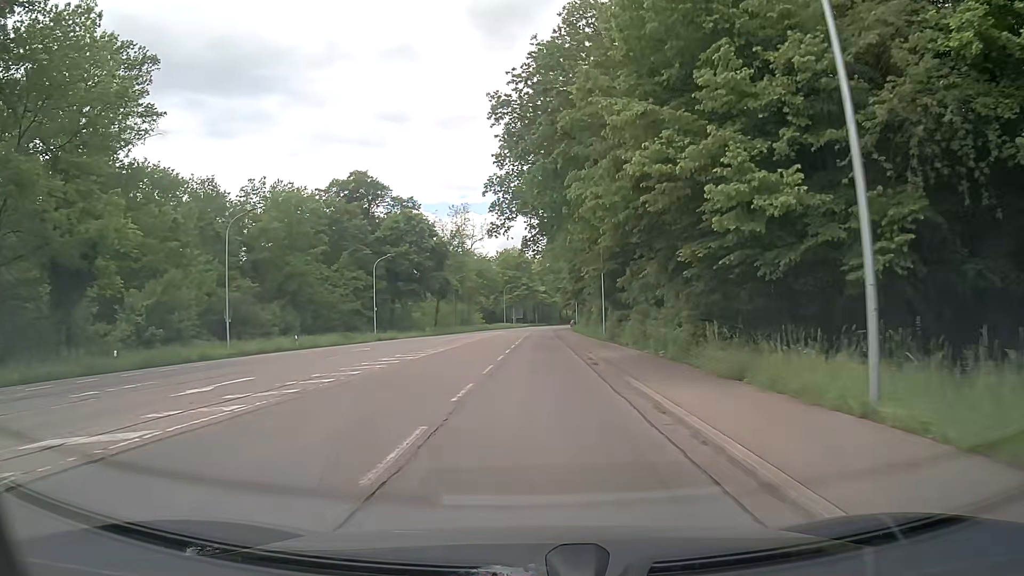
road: secondary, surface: asphalt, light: Day
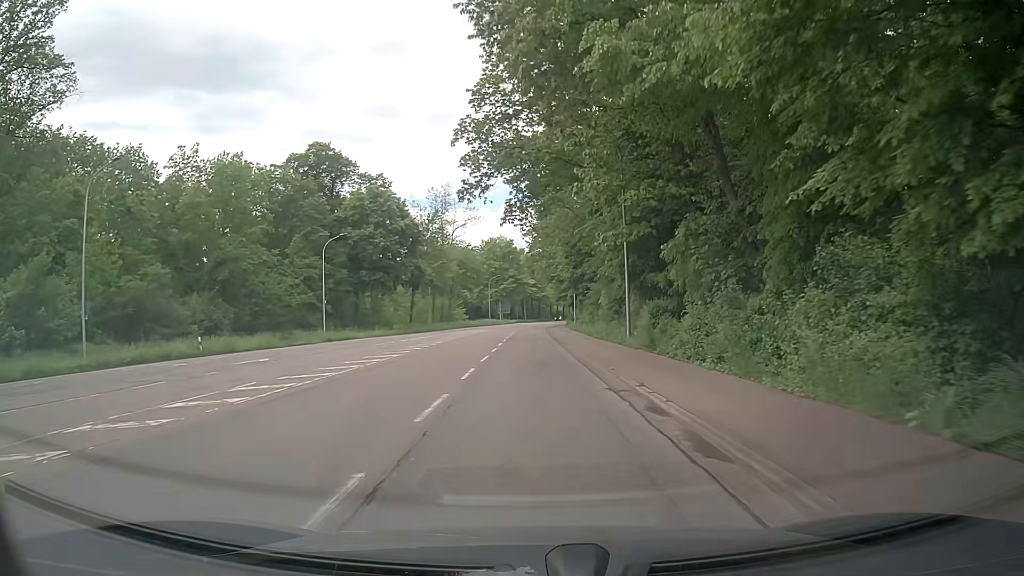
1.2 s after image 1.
(+0.1, +14.9) m; 0°
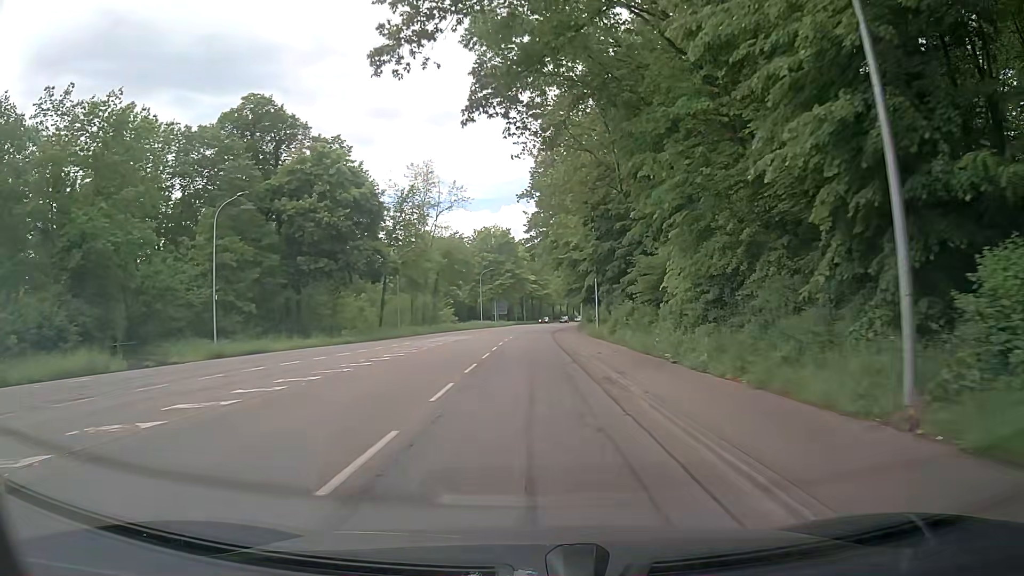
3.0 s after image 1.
(+0.2, +21.6) m; +1°
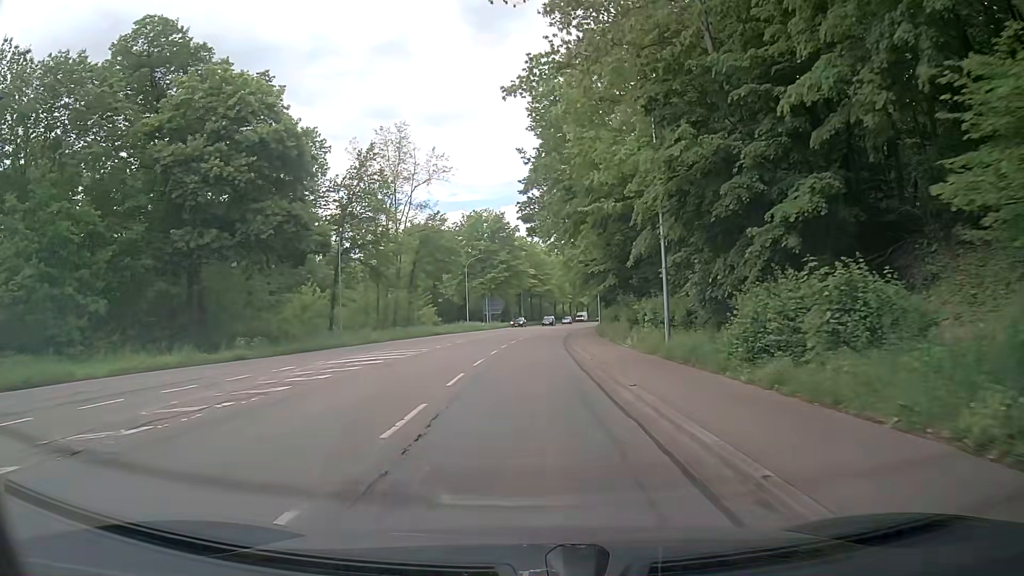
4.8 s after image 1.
(-0.3, +21.5) m; 0°
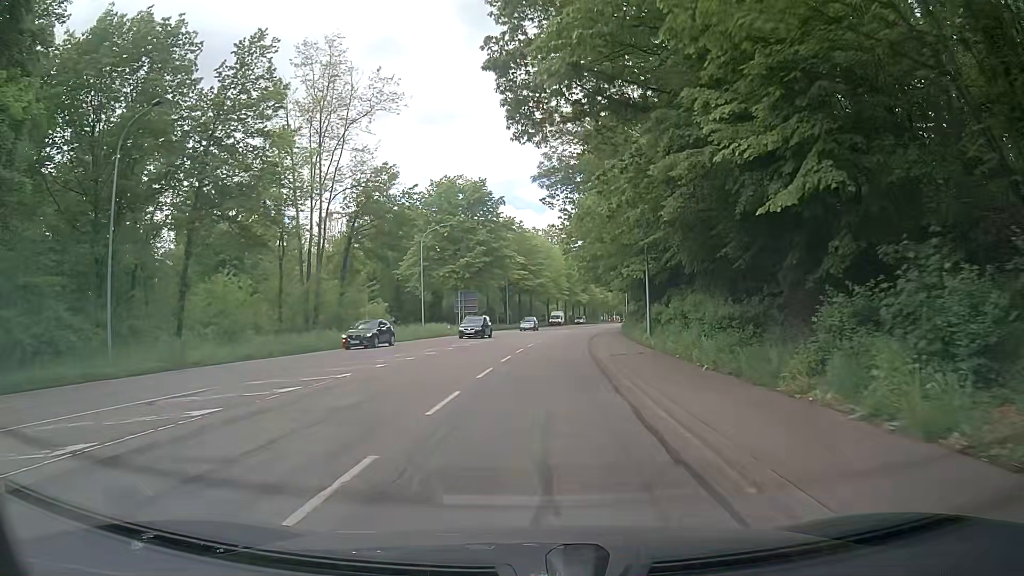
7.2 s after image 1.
(0.0, +28.3) m; +1°
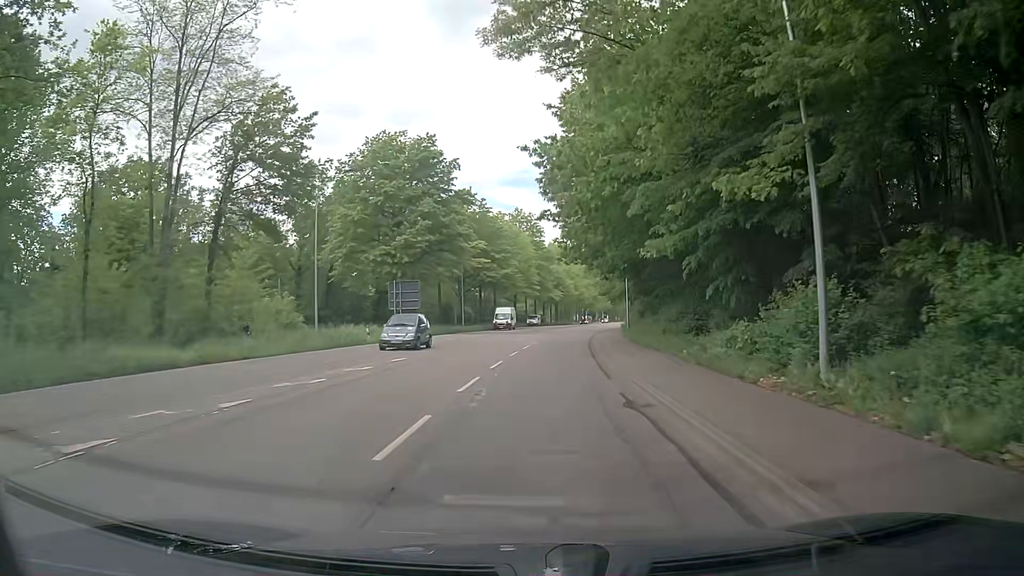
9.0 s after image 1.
(+0.4, +21.1) m; +4°
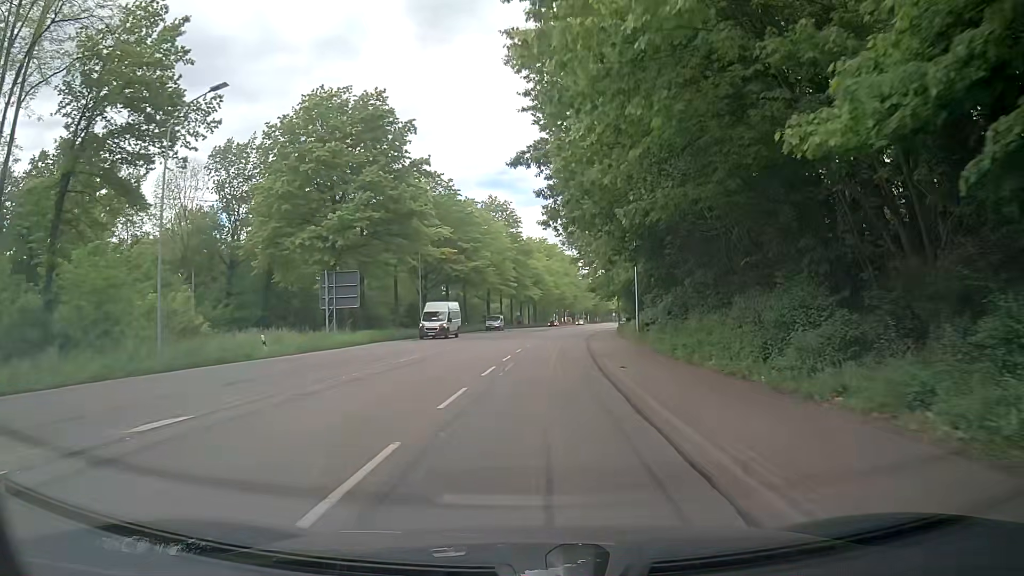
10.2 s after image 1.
(0.0, +14.0) m; +1°
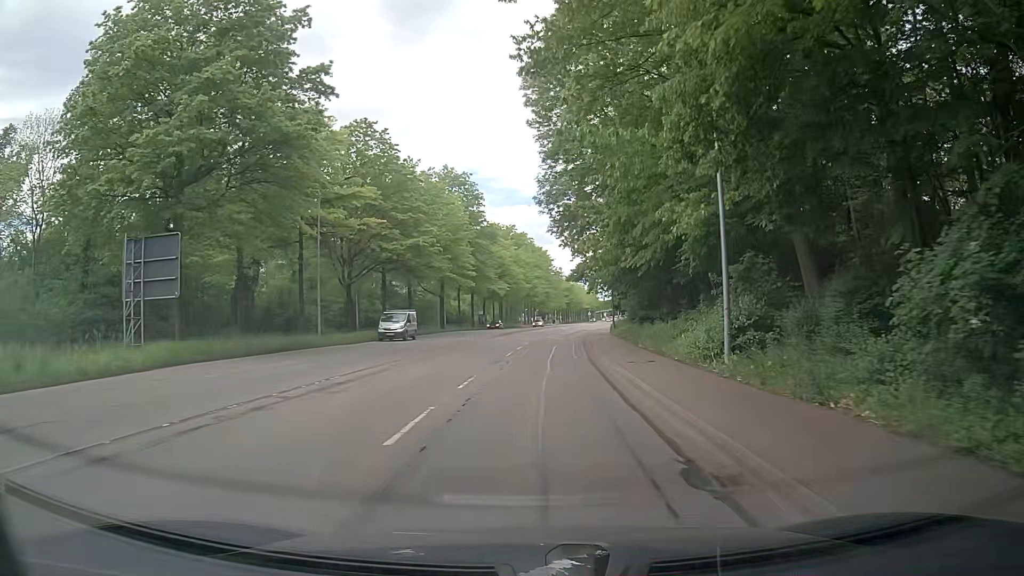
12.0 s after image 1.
(+0.3, +21.0) m; +3°
(0, +10) (0, +20) (+1, +30) (+1, +40) (+2, +50) (+2, +60) (+3, +70) (+4, +80) (+6, +90) (+7, +100) m
